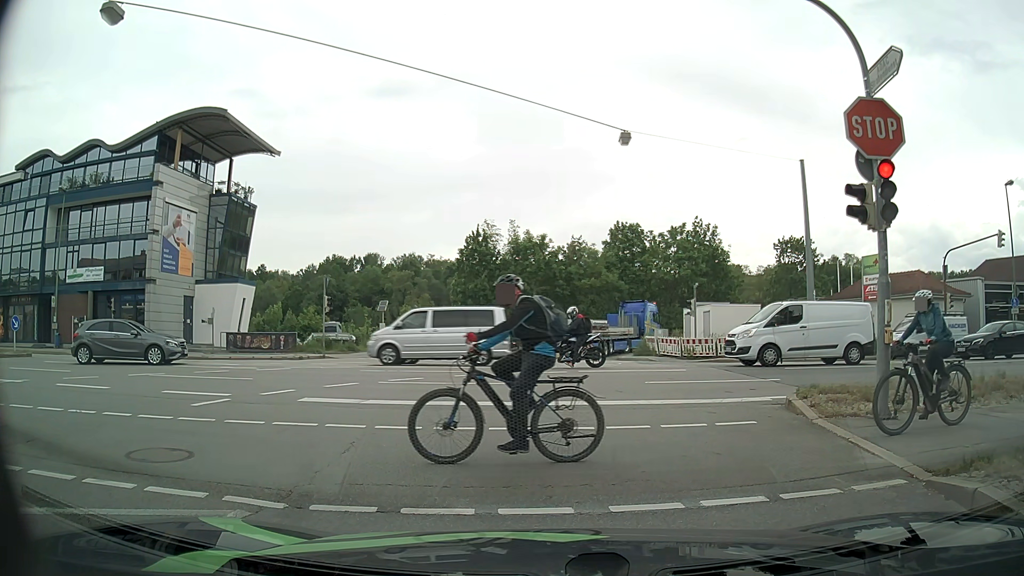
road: tertiary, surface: asphalt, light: Day
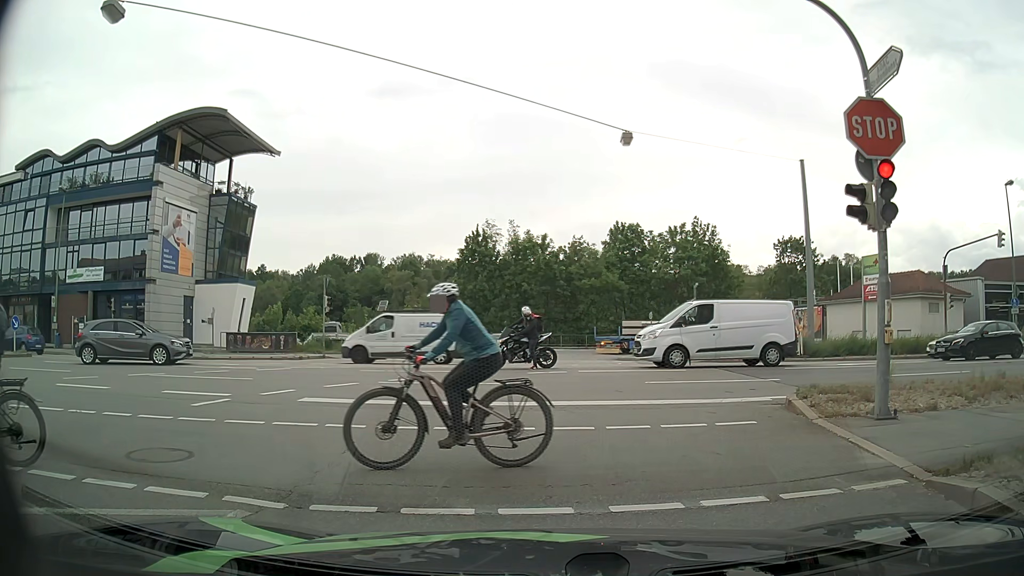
(0.0, 0.0) m; 0°
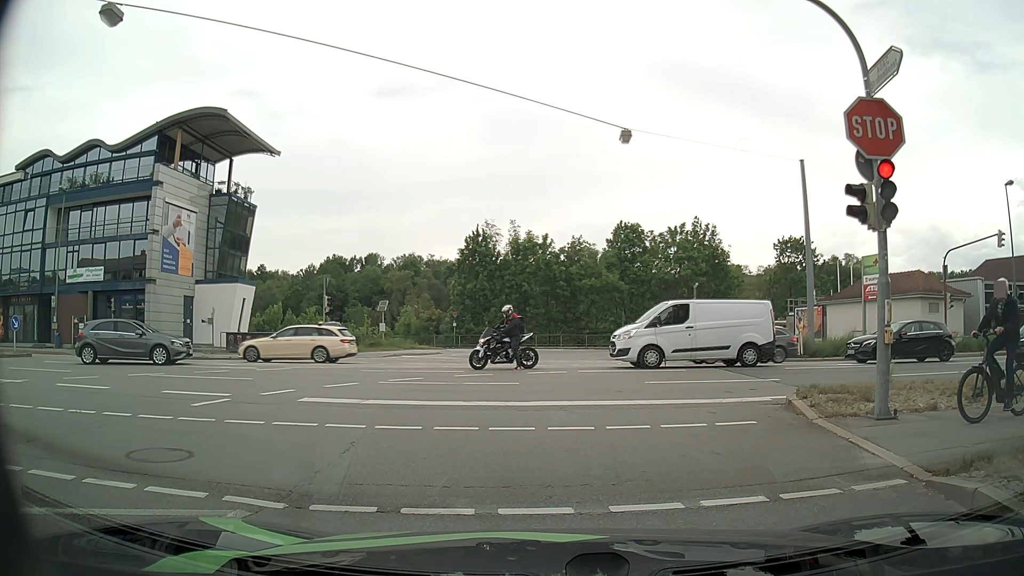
(0.0, 0.0) m; 0°
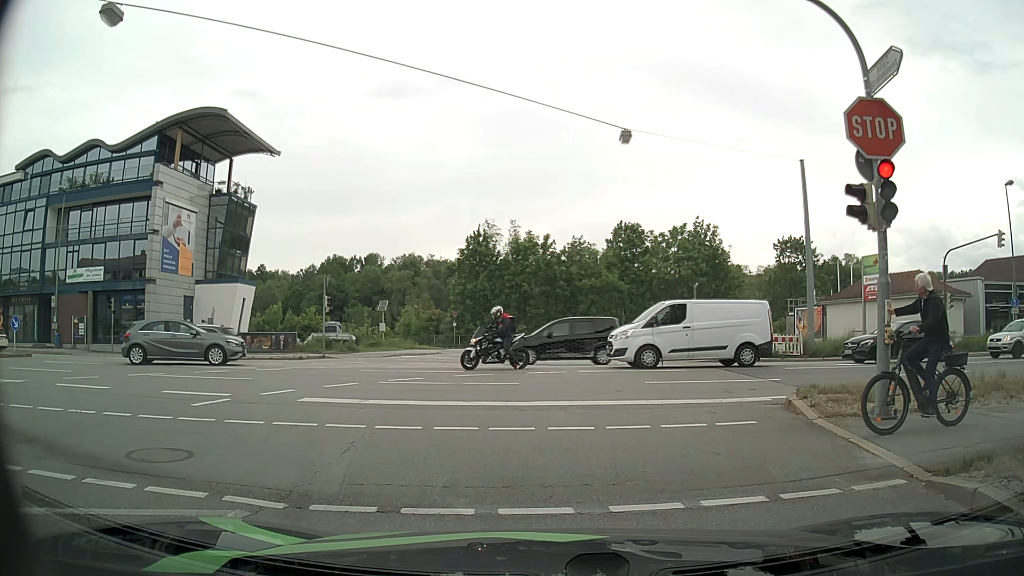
(0.0, 0.0) m; 0°
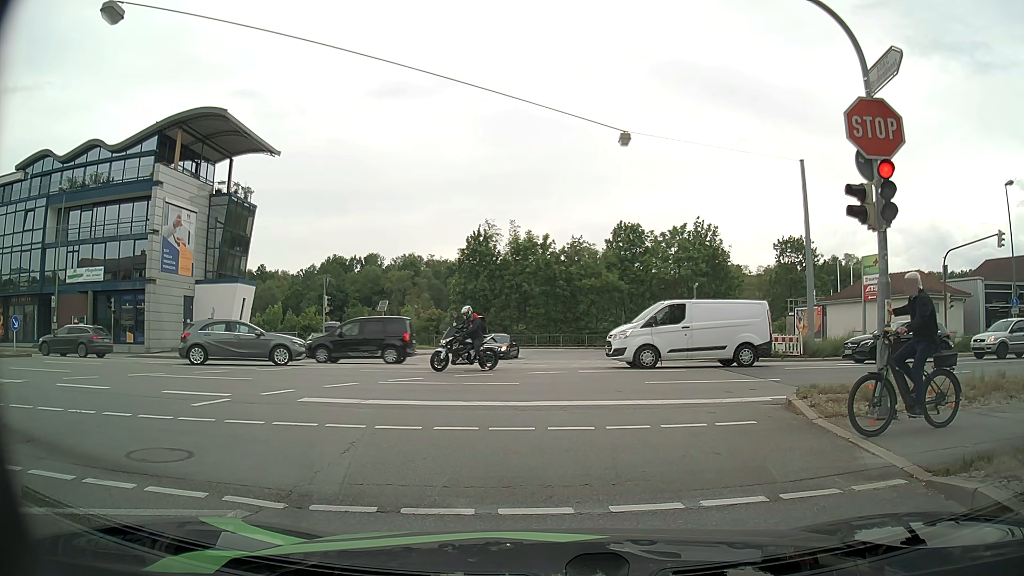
(0.0, 0.0) m; 0°
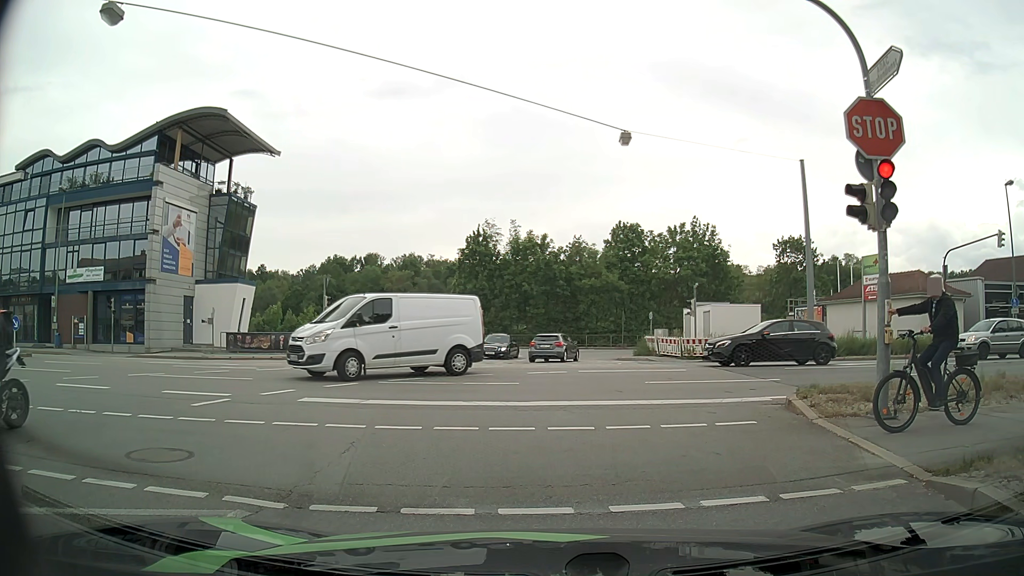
(0.0, 0.0) m; 0°
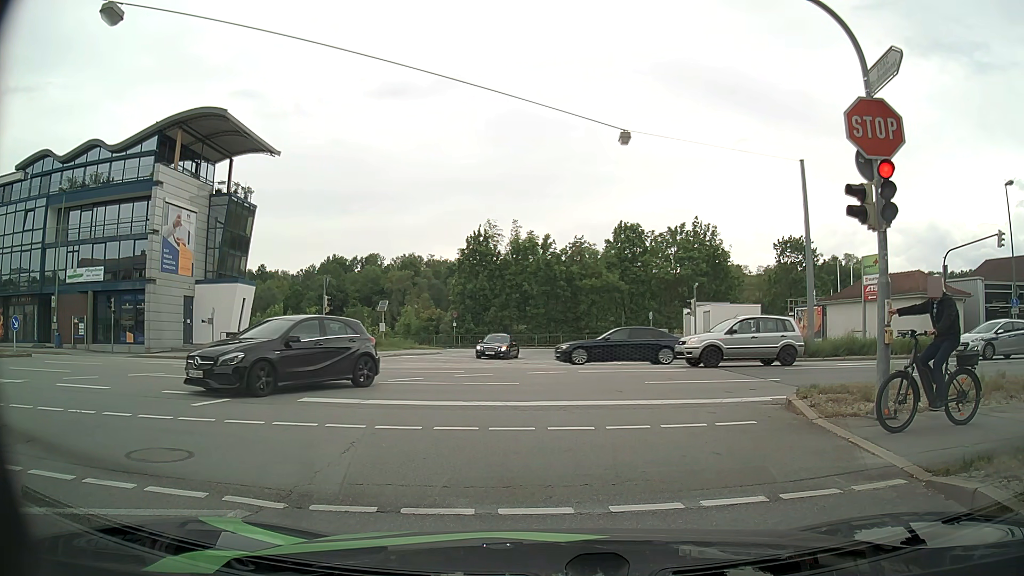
(0.0, 0.0) m; 0°
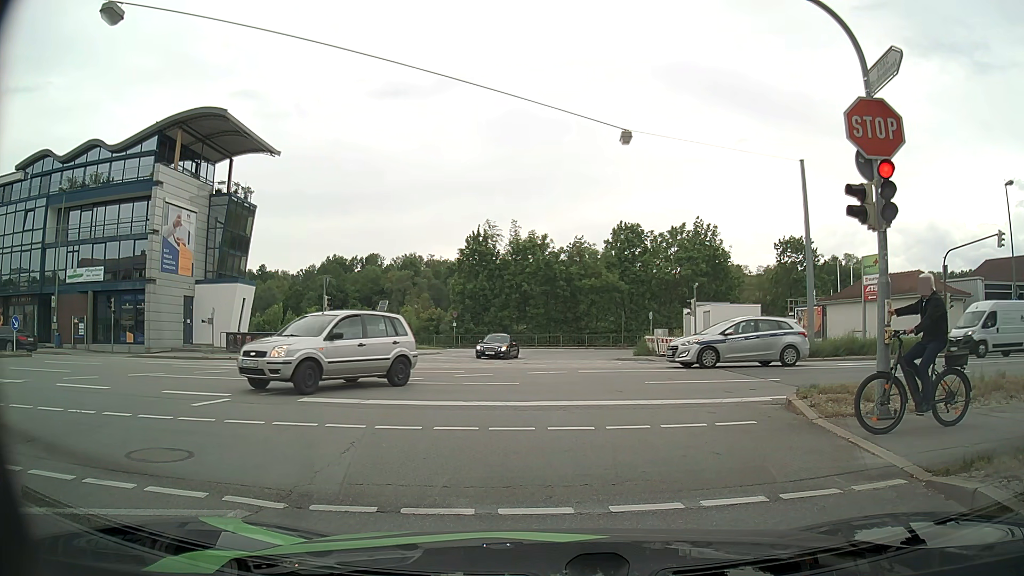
(0.0, 0.0) m; 0°
